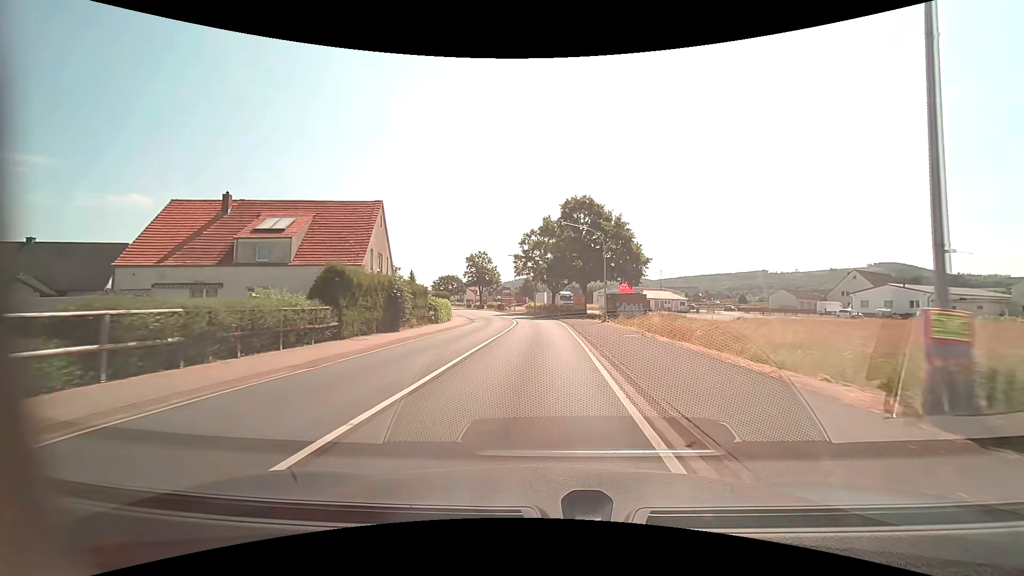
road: primary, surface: asphalt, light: Day
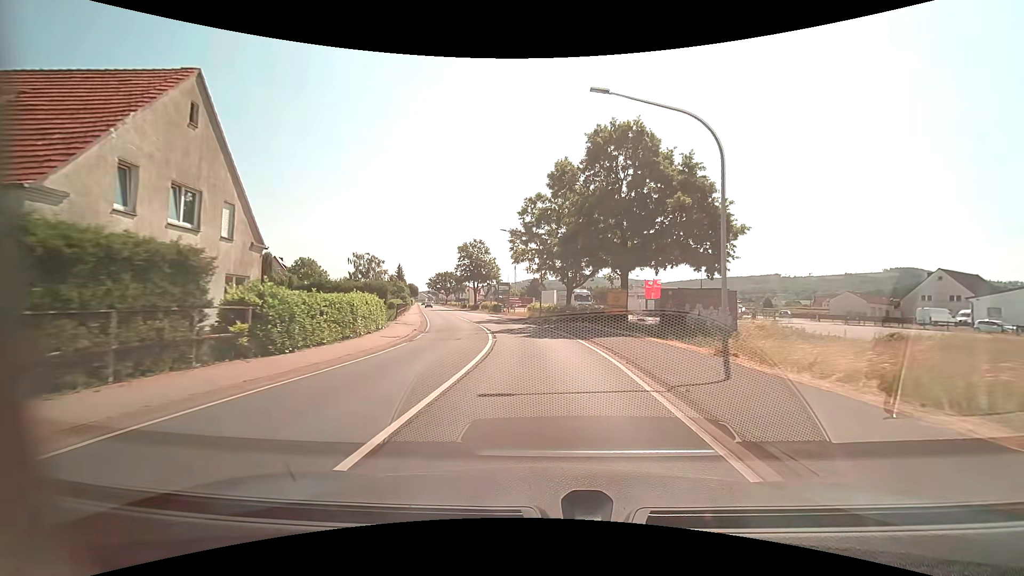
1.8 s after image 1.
(-0.1, +22.6) m; -1°
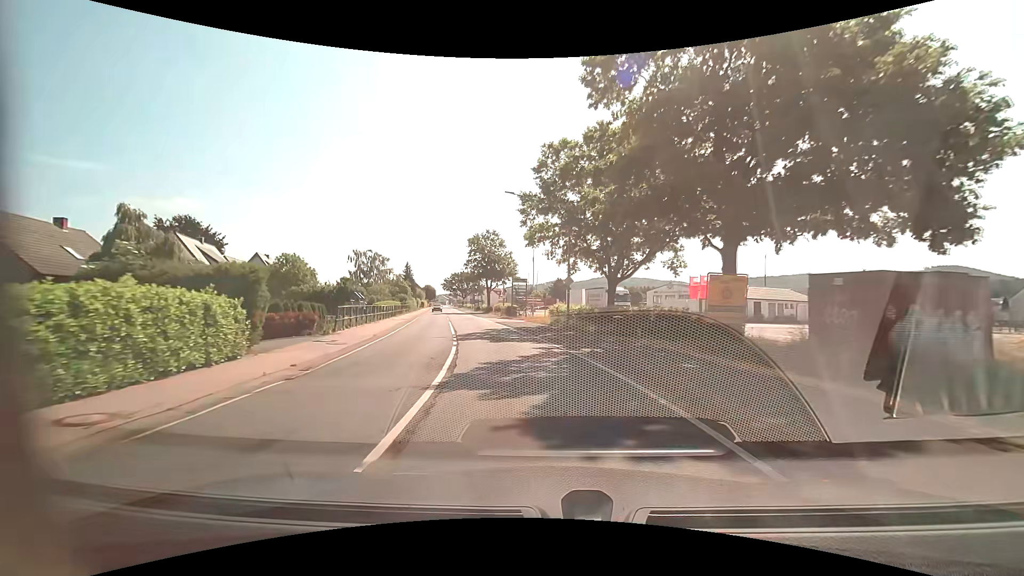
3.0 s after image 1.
(-0.2, +15.1) m; -2°
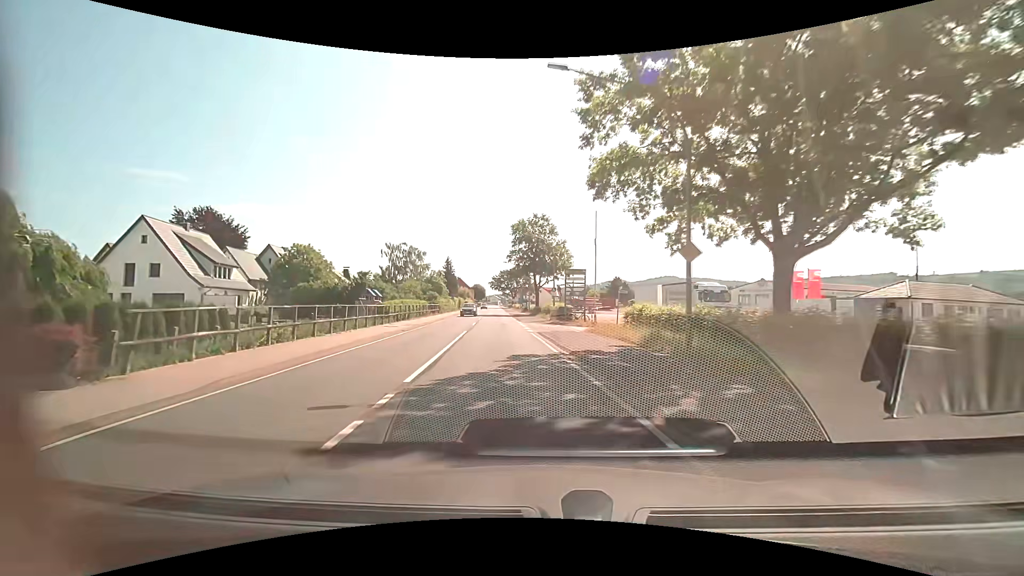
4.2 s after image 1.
(-0.7, +15.0) m; -6°
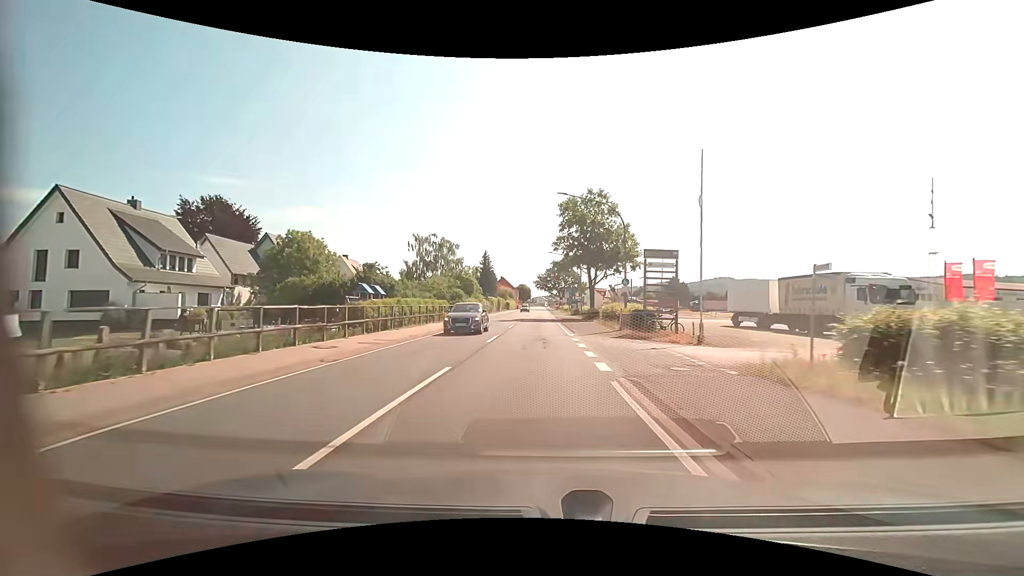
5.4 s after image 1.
(-1.0, +15.0) m; -6°
(0, +10) (0, +20) (0, +30) (-1, +40) (-1, +50) (-1, +60) (-1, +70) (-1, +80) (-1, +90) (-1, +100) m
